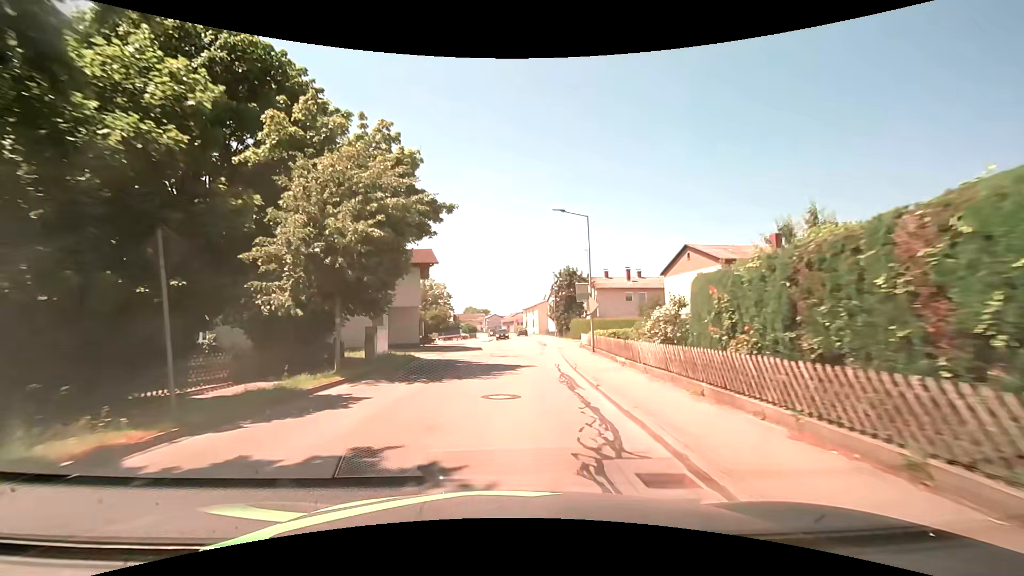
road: unclassified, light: Day
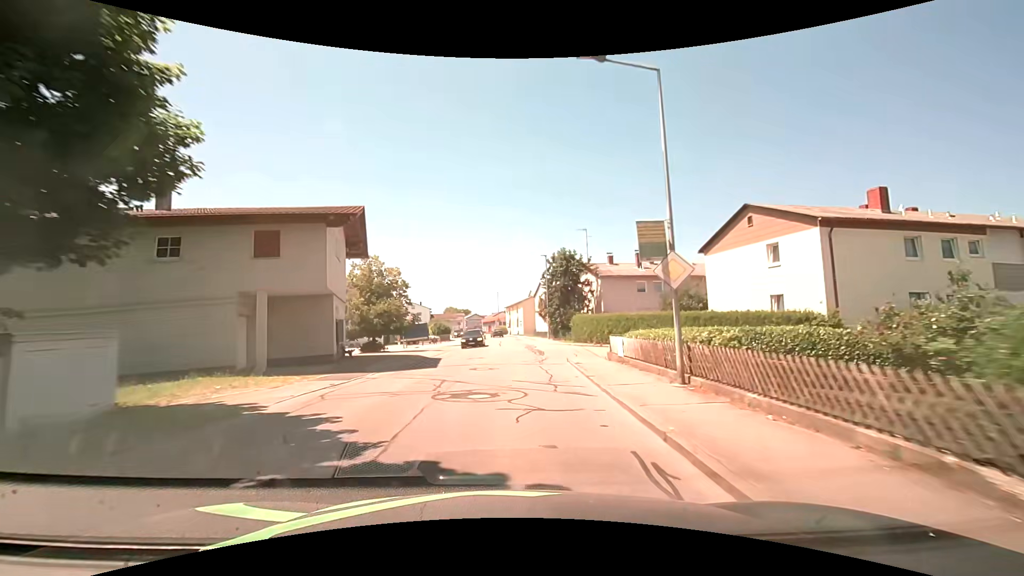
(+0.2, +14.3) m; +2°
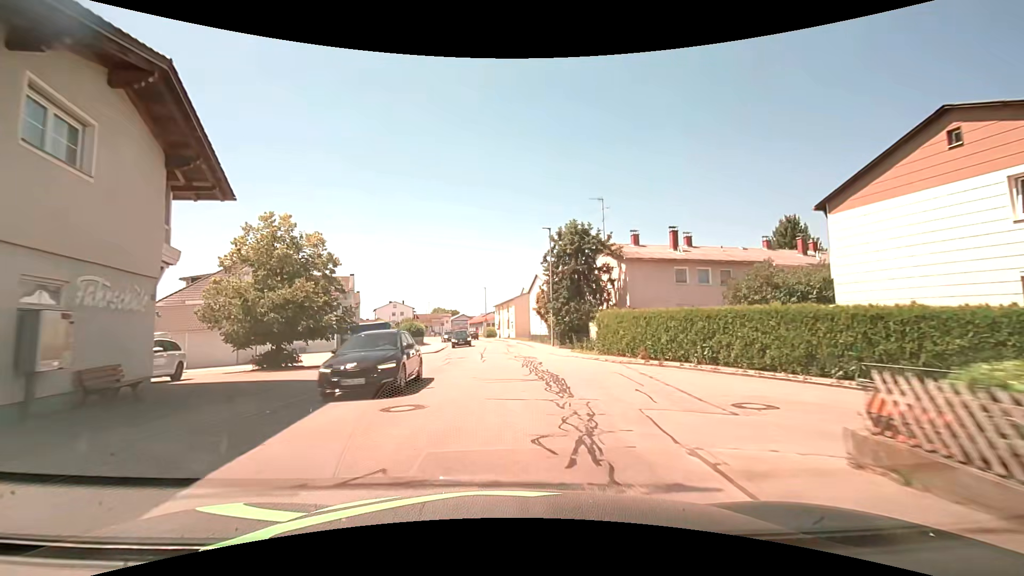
(+0.2, +14.3) m; +1°
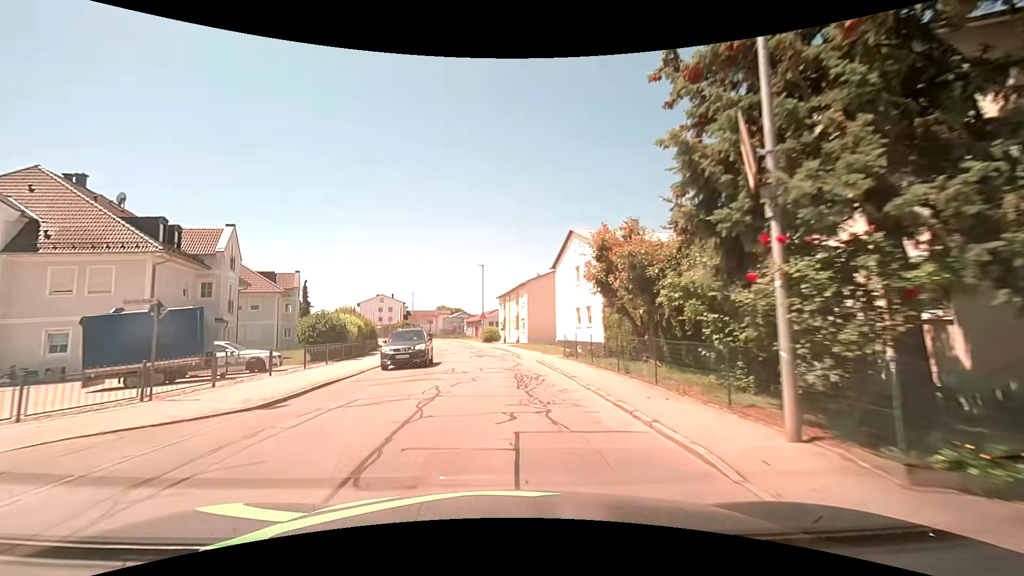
(0.0, +28.5) m; 0°
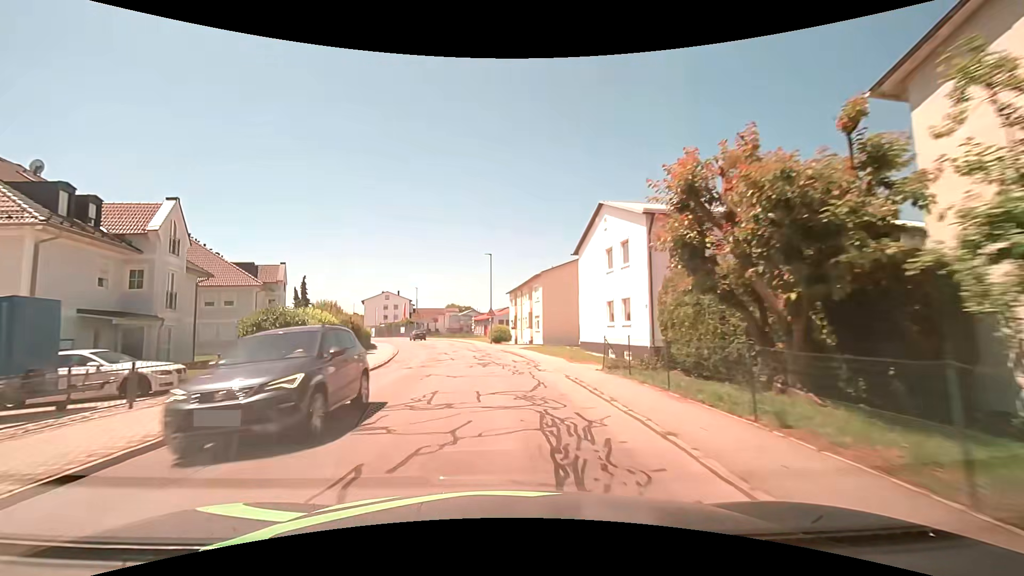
(-0.2, +7.1) m; -2°
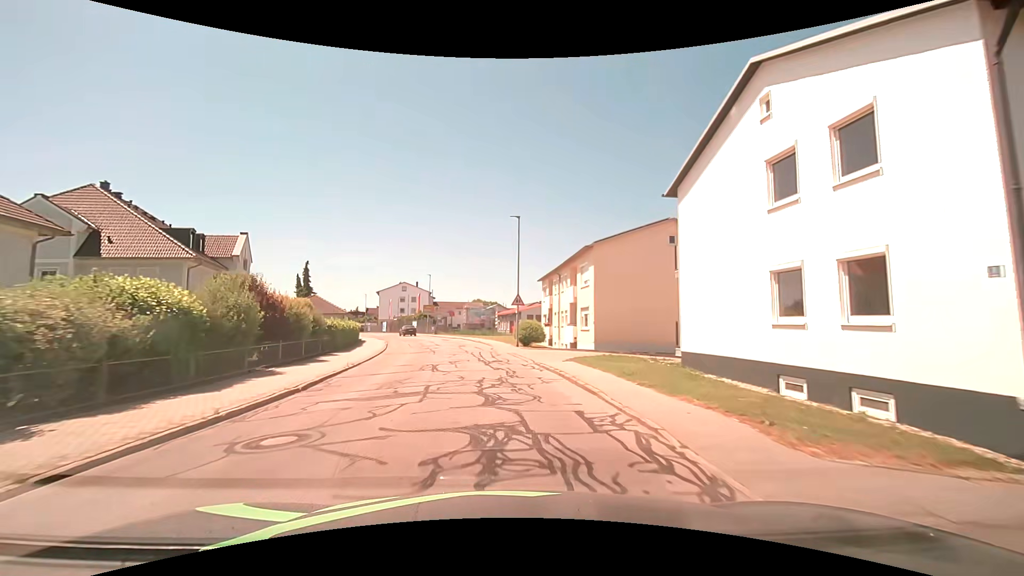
(-0.4, +14.3) m; -3°
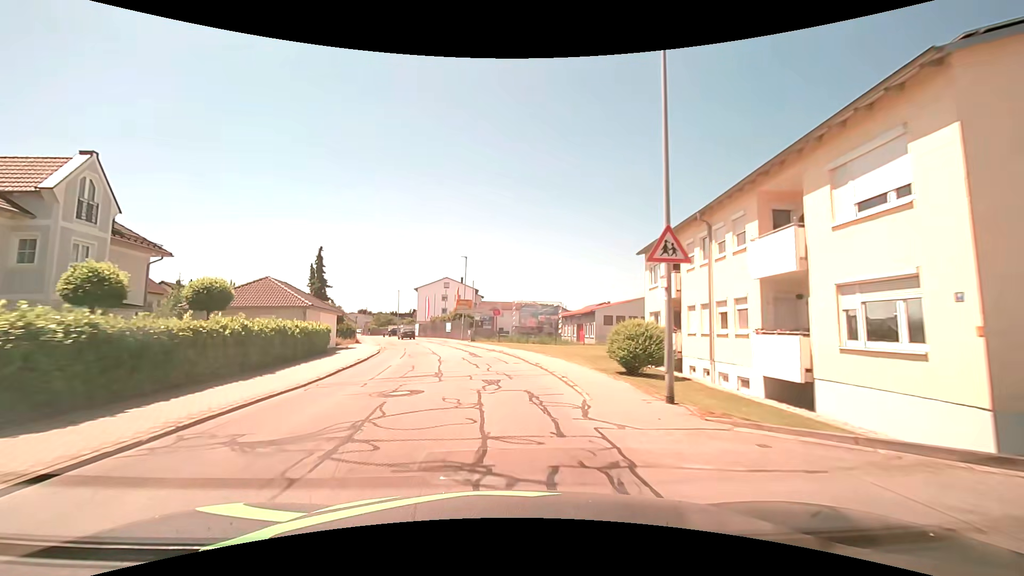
(-1.1, +21.4) m; -6°
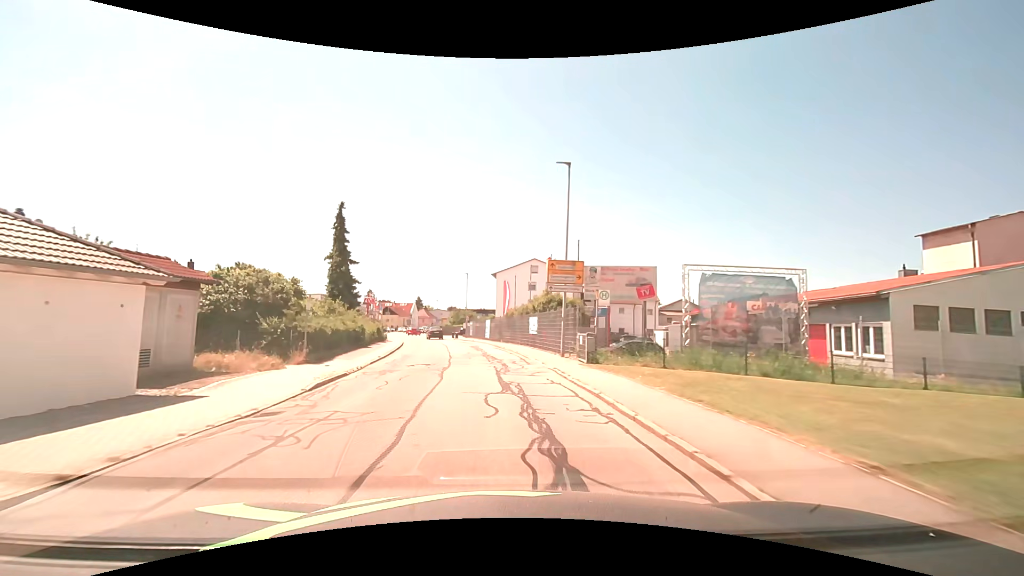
(-2.5, +28.4) m; -10°
(0, +10) (-1, +20) (-2, +30) (-4, +40) (-6, +50) (-8, +59) (-10, +69) (-12, +79) (-15, +89) (-17, +98) m
